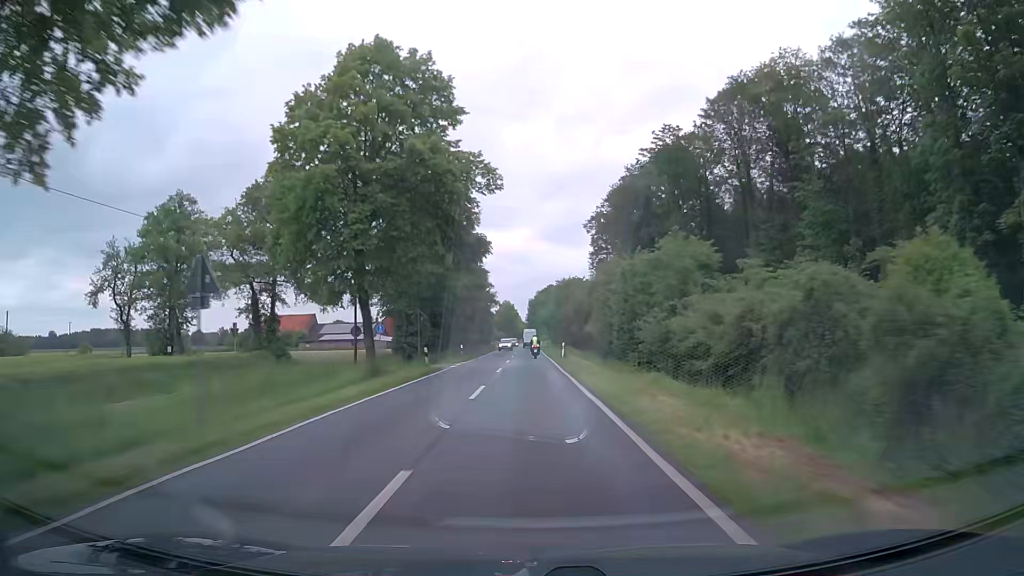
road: secondary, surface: asphalt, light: Day
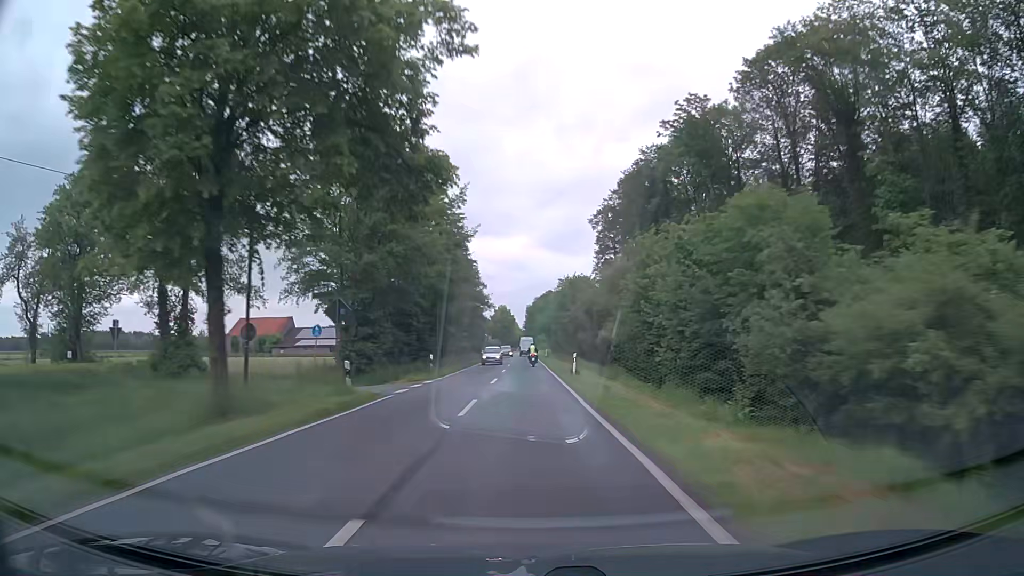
(0.0, +13.8) m; 0°
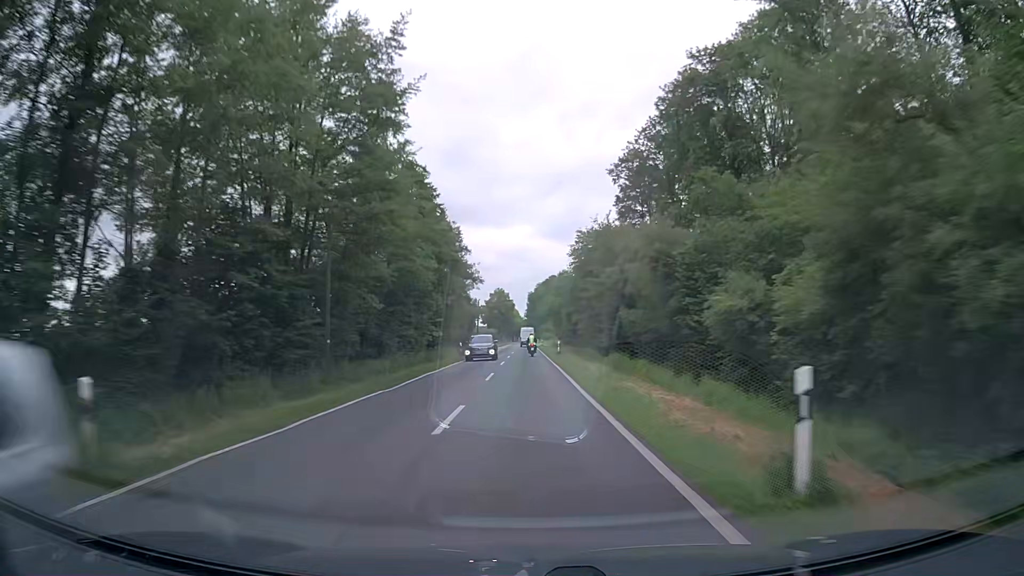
(-0.1, +27.5) m; 0°
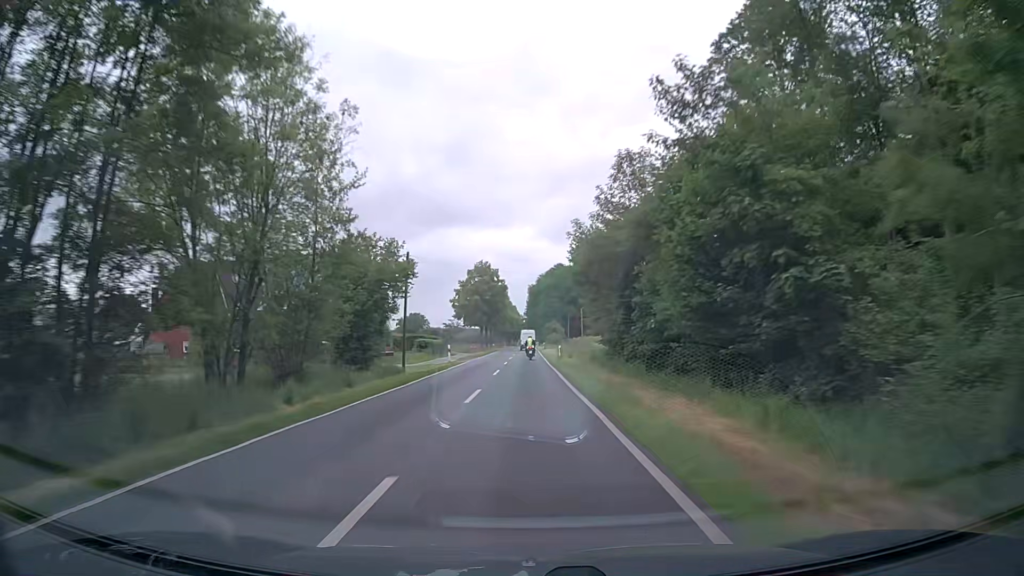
(-0.1, +55.1) m; +1°
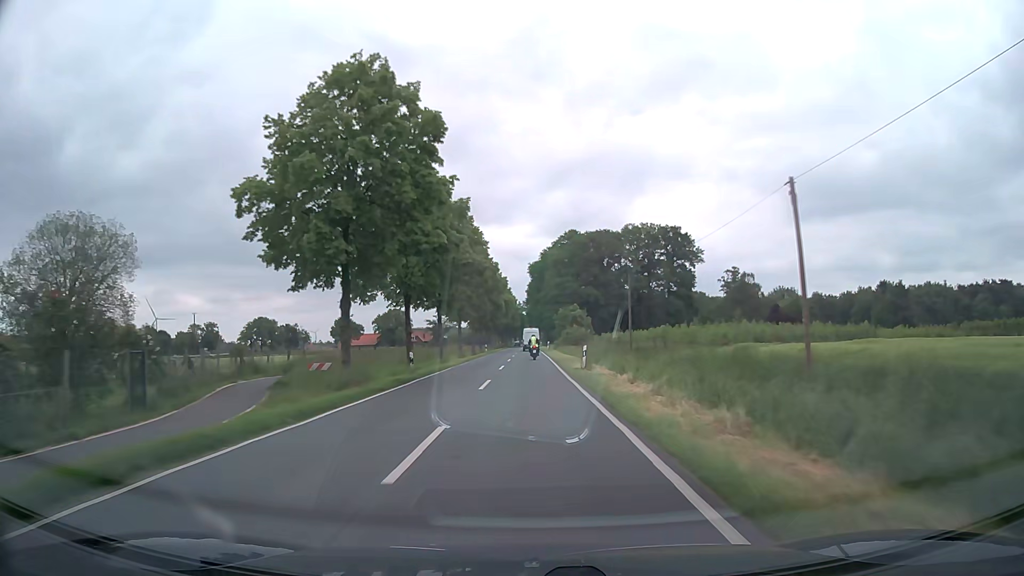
(-0.7, +68.3) m; 0°
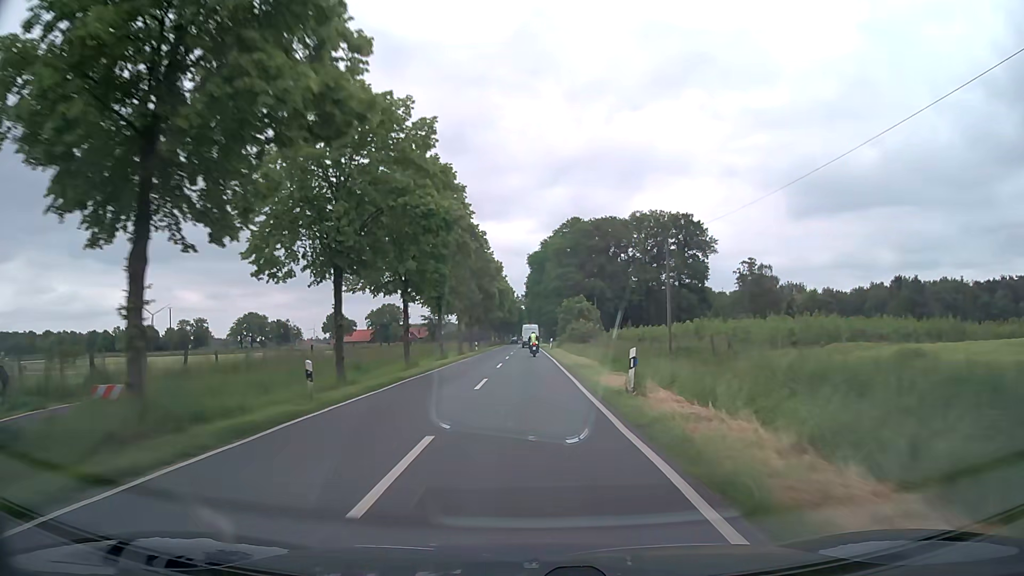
(0.0, +13.1) m; 0°
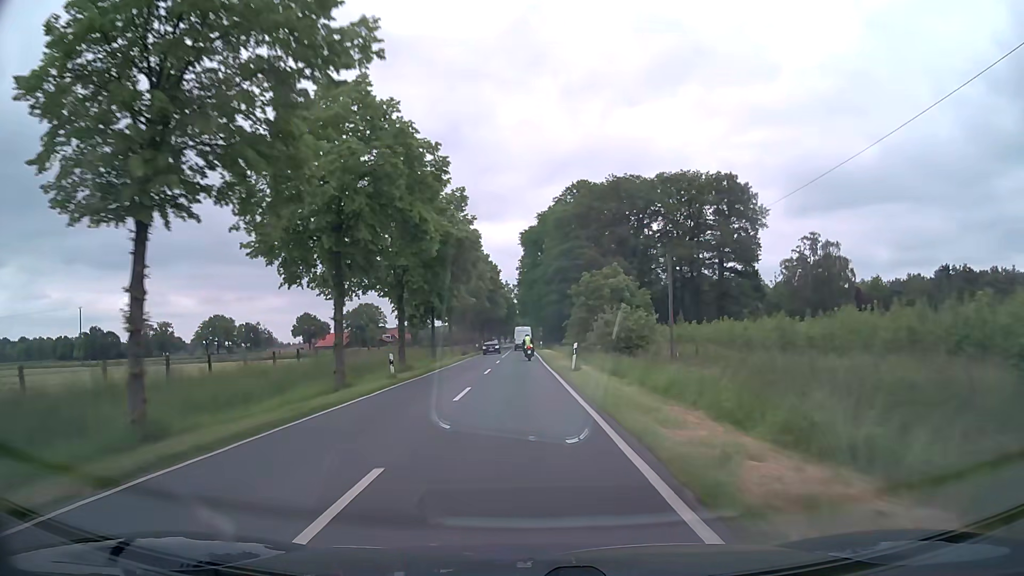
(+0.2, +37.9) m; +1°
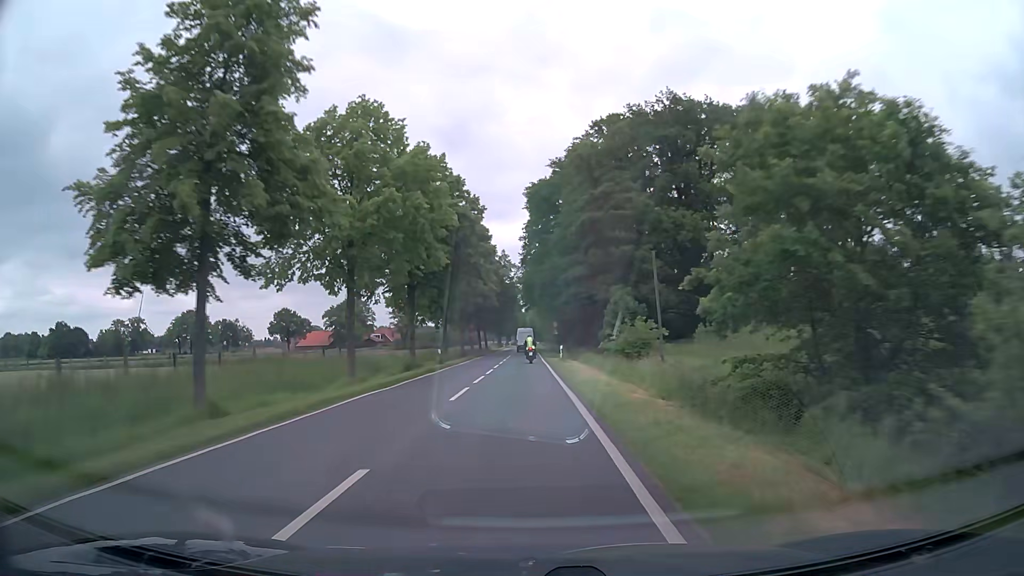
(-0.2, +36.0) m; -1°
(0, +10) (0, +20) (0, +30) (0, +40) (0, +50) (0, +60) (0, +70) (0, +80) (-1, +90) (-1, +100) m
